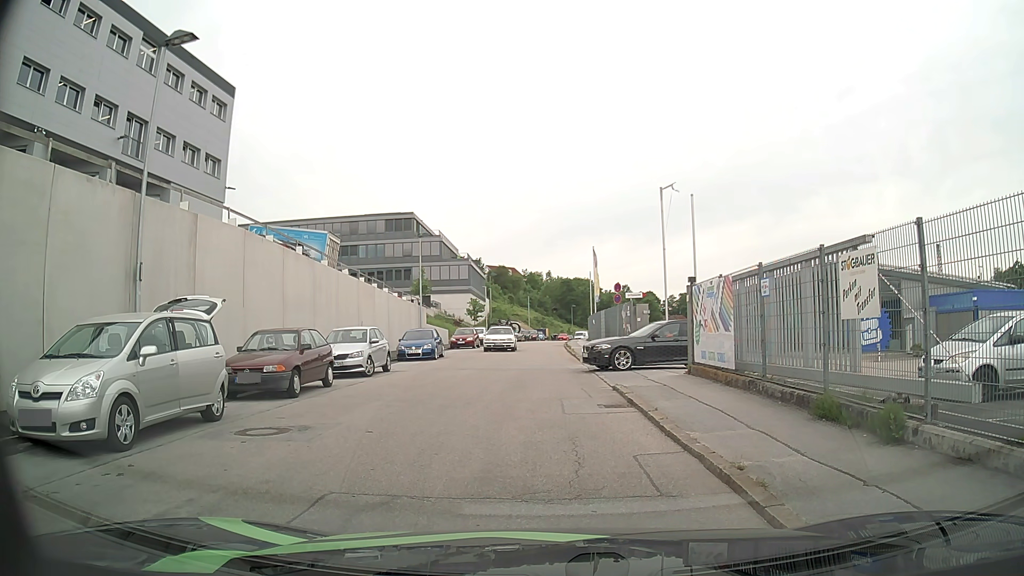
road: residential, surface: asphalt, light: Day
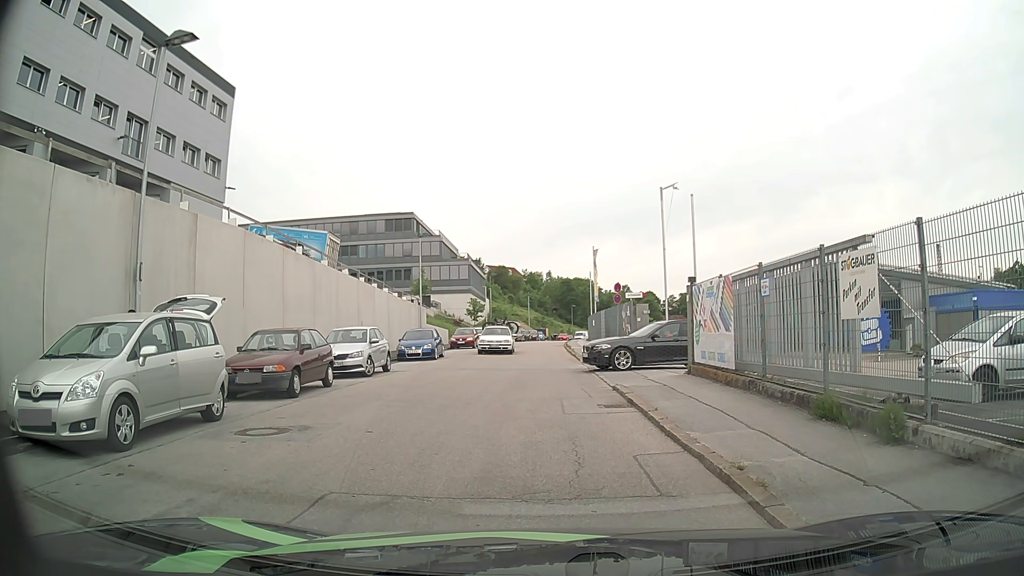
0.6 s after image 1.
(0.0, 0.0) m; 0°
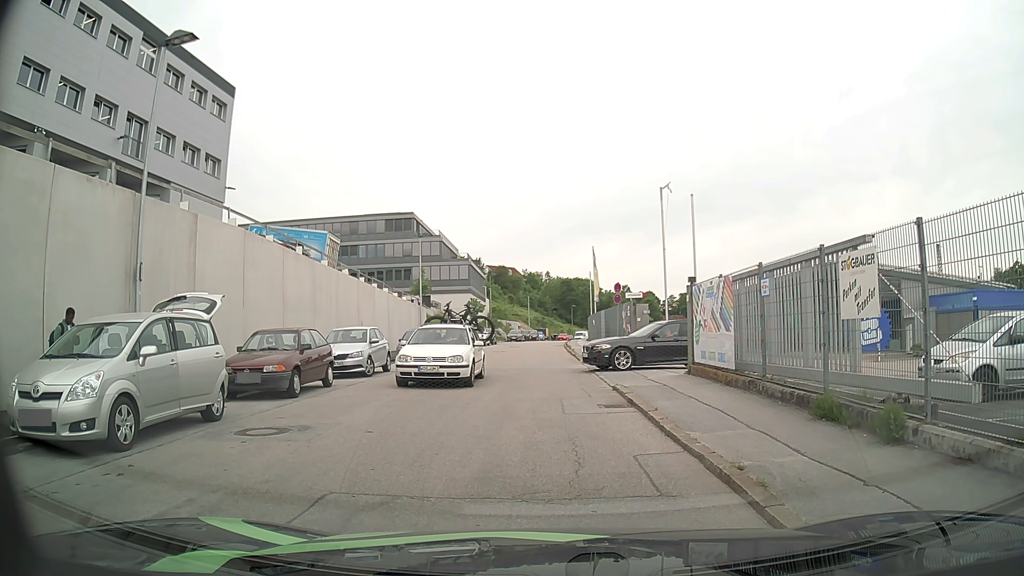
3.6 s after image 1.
(0.0, 0.0) m; 0°
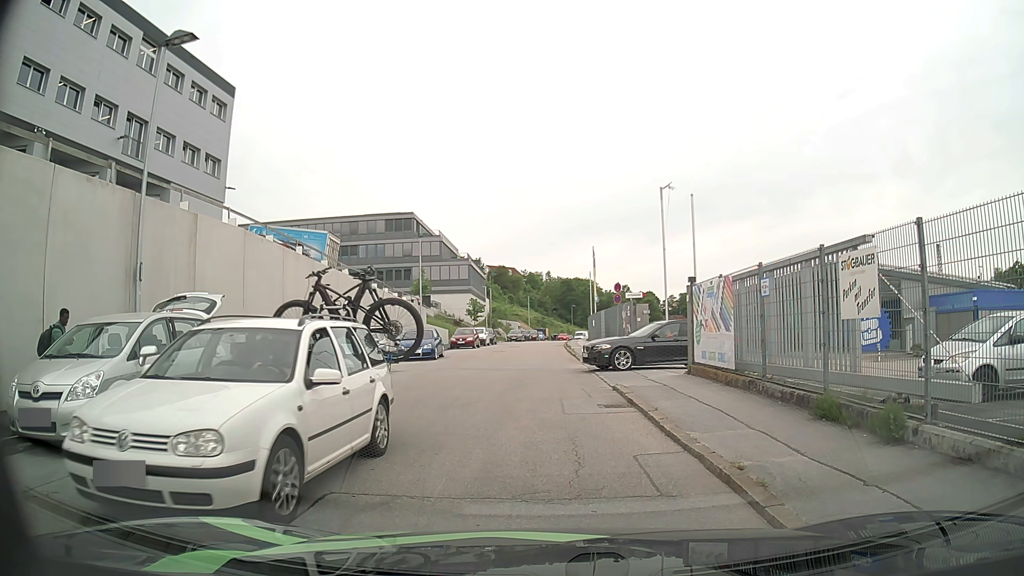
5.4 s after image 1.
(0.0, 0.0) m; 0°
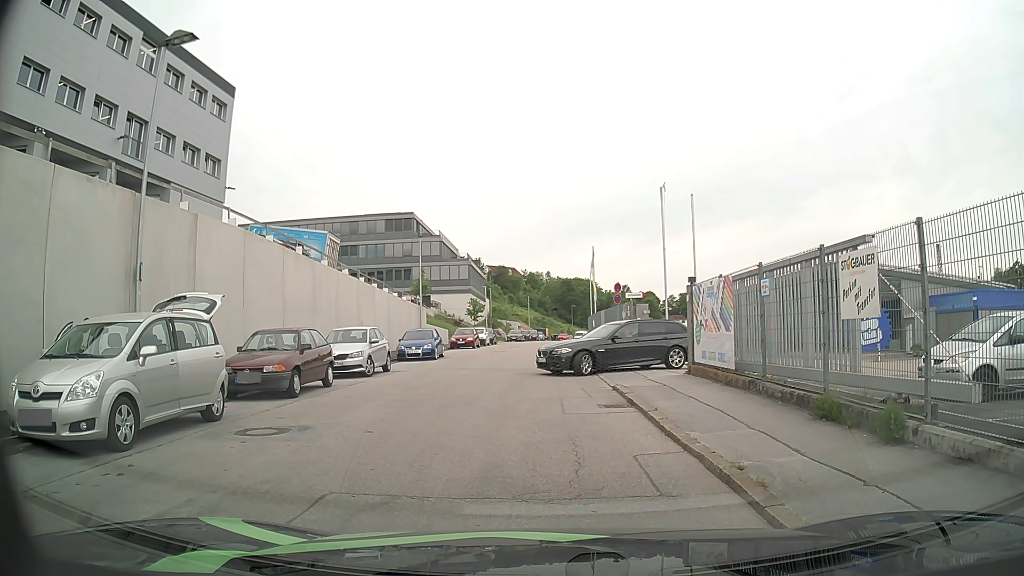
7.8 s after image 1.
(0.0, 0.0) m; 0°
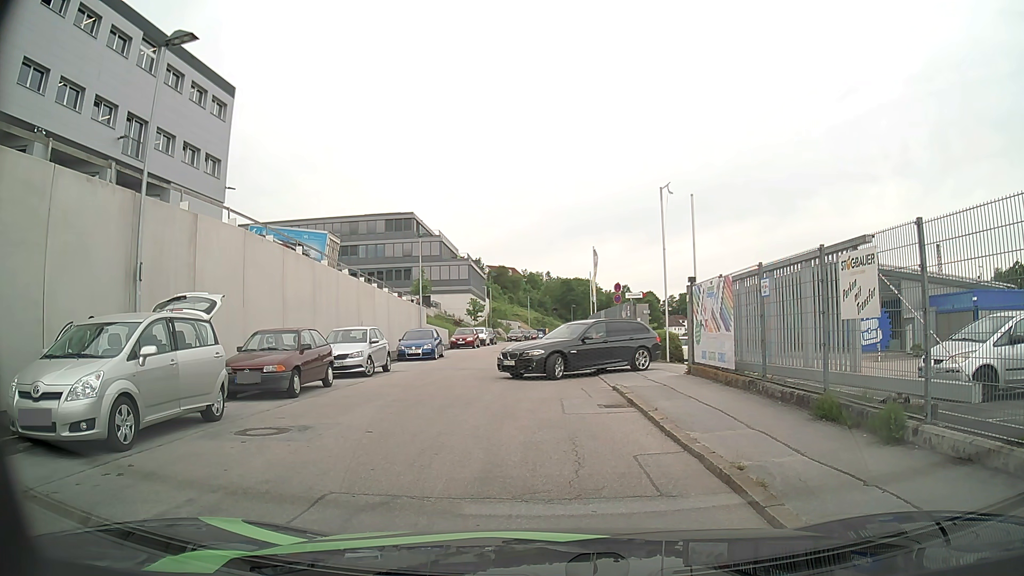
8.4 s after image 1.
(0.0, 0.0) m; 0°
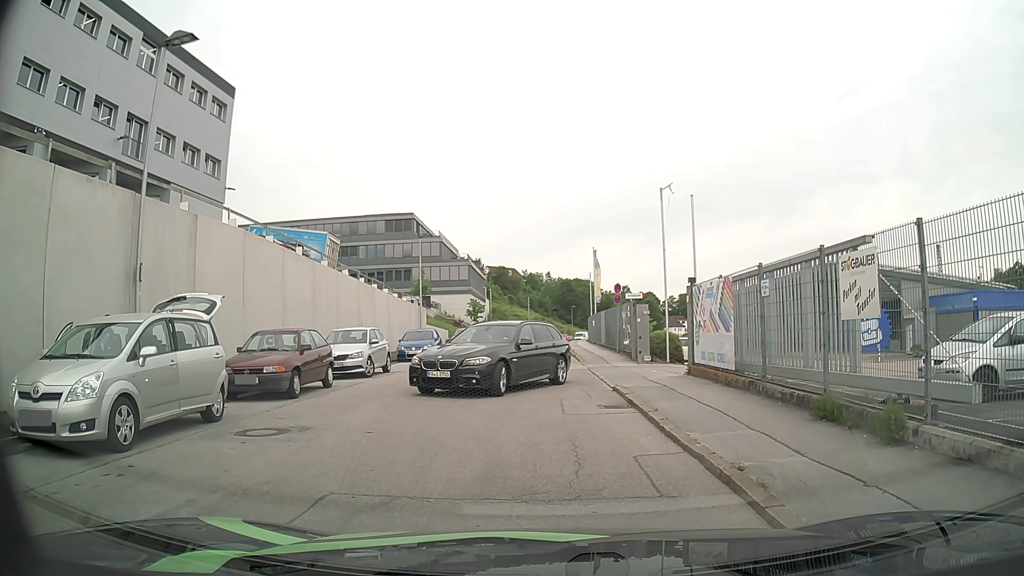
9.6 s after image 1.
(0.0, 0.0) m; 0°
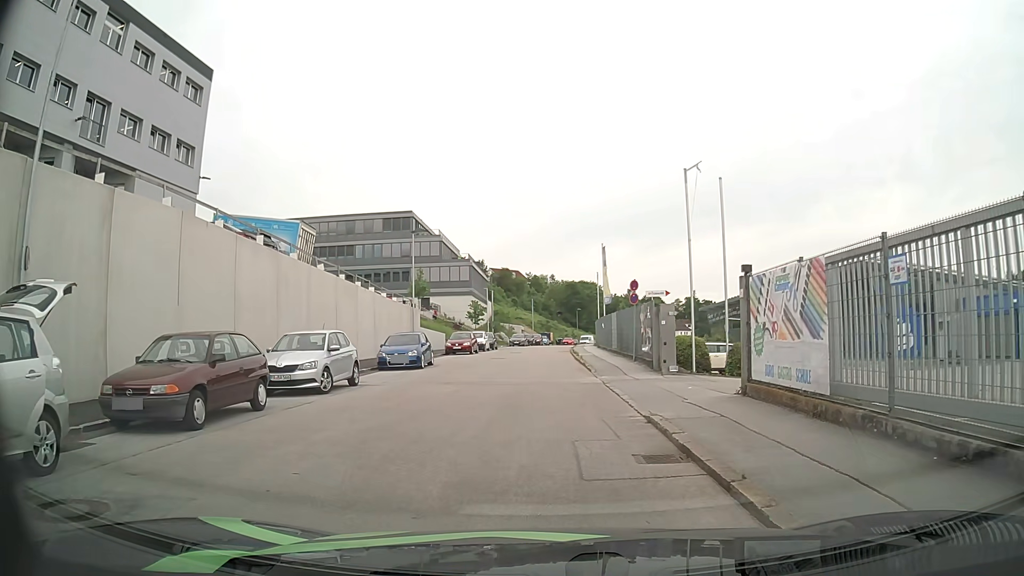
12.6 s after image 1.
(+0.1, +4.6) m; 0°
(0, +10) (0, +20) (0, +30) (-1, +40) (-1, +50) (0, +60) (0, +70) (+1, +80) (+2, +90) (+4, +100) m
